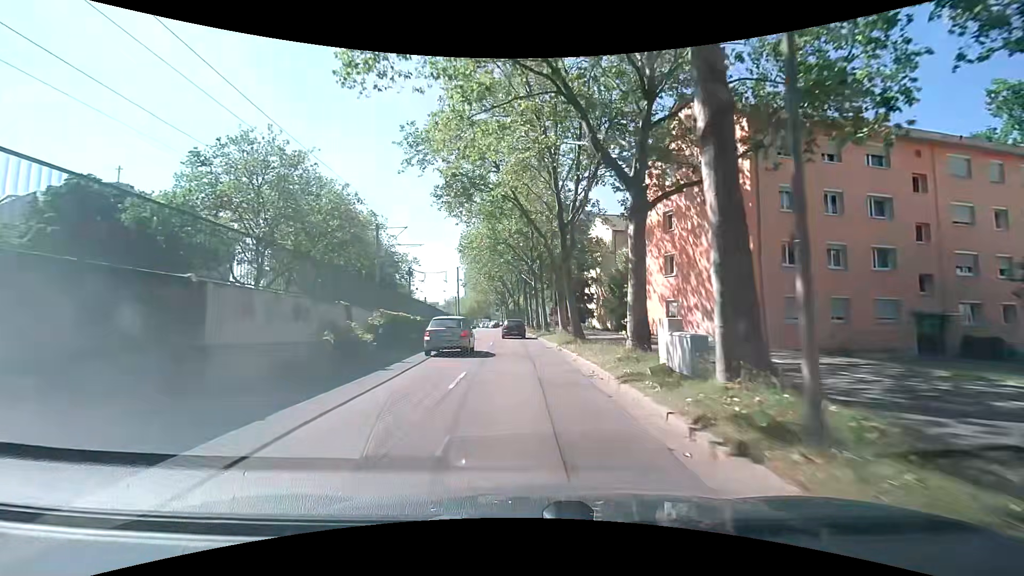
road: tertiary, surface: asphalt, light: Day
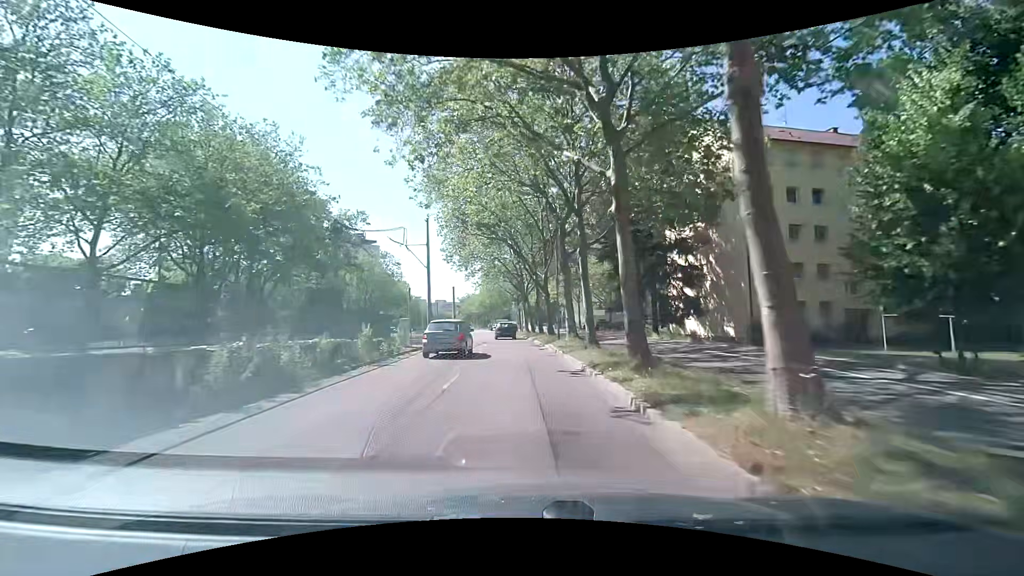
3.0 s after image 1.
(-1.0, +35.9) m; -3°
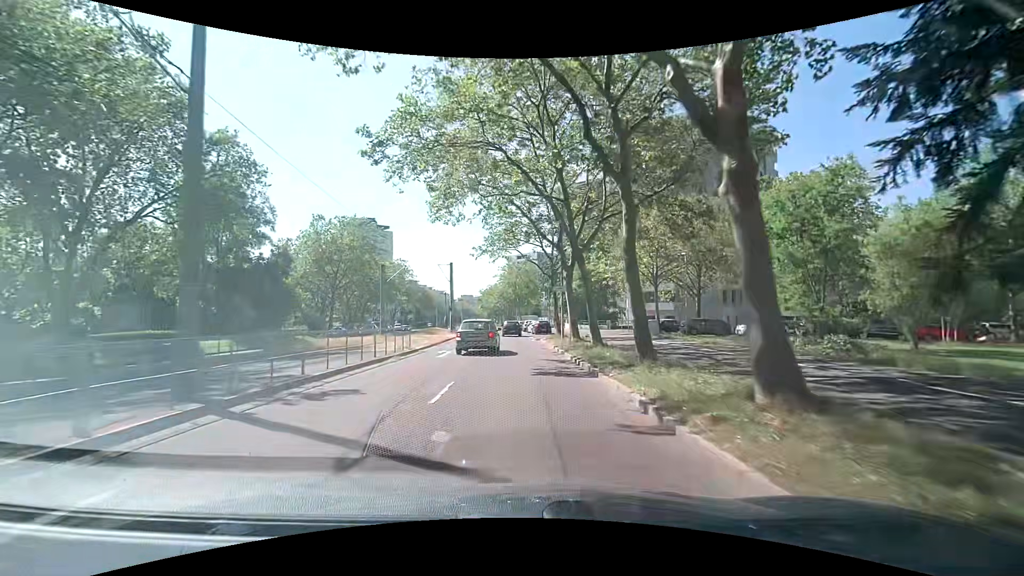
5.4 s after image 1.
(-0.9, +29.2) m; -4°
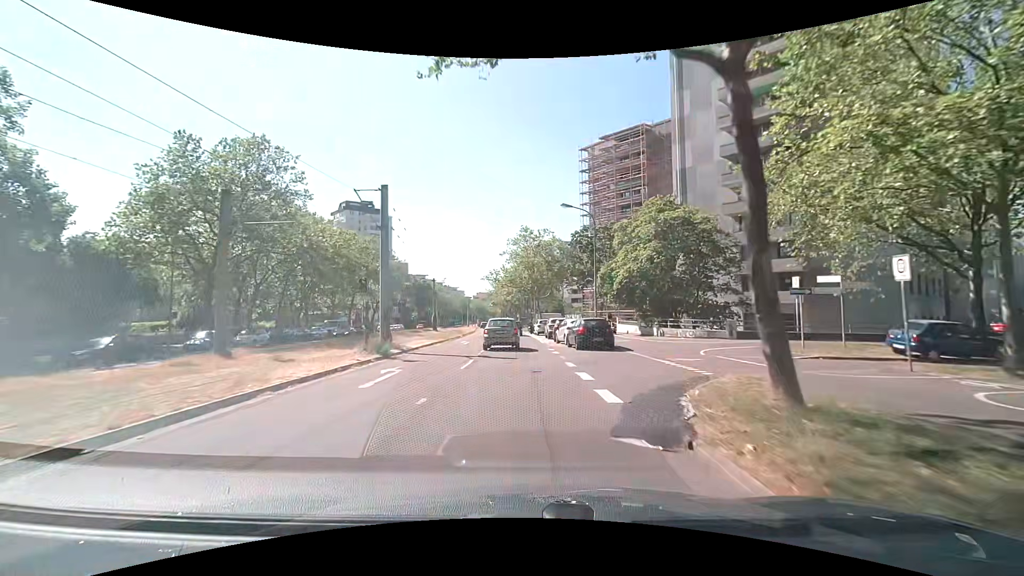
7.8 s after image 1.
(-0.5, +29.5) m; -2°
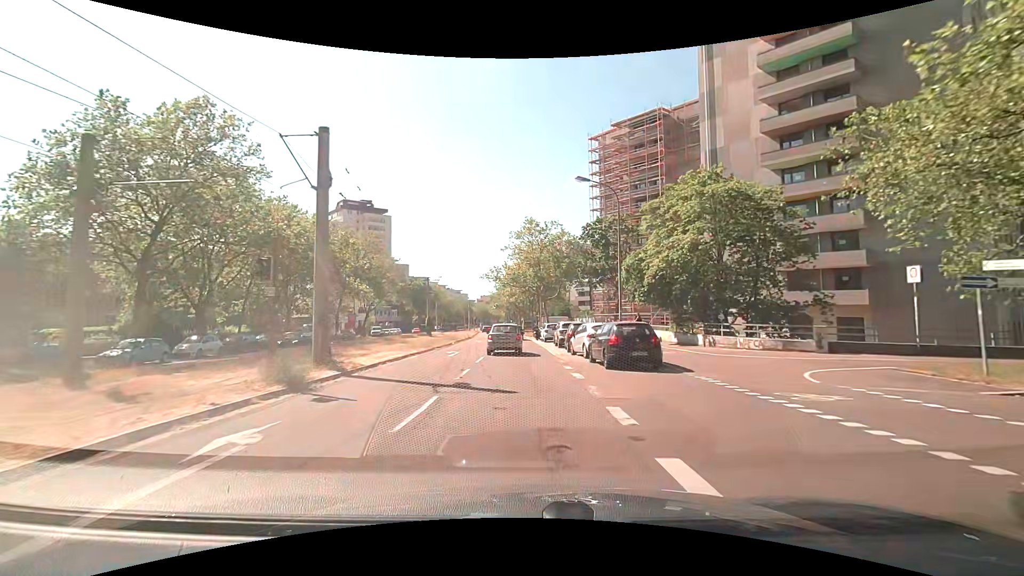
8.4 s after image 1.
(-0.1, +7.4) m; 0°
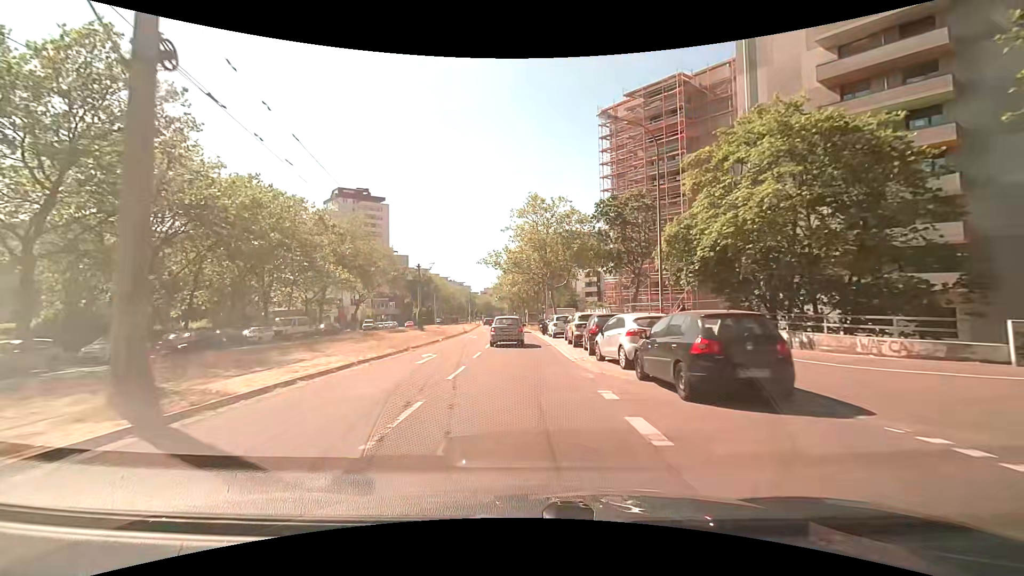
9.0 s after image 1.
(-0.1, +7.4) m; -2°
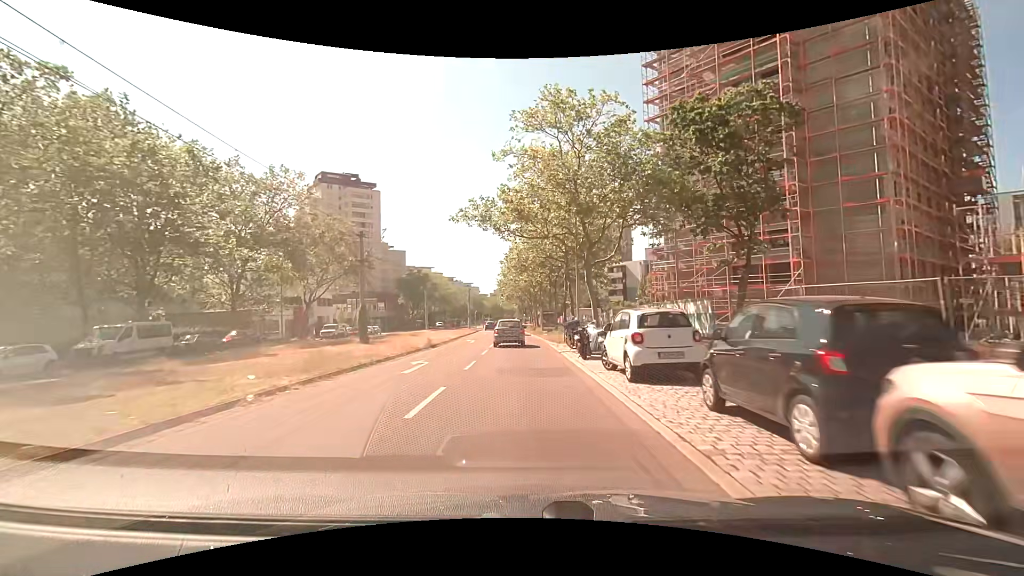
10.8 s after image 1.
(0.0, +22.2) m; 0°
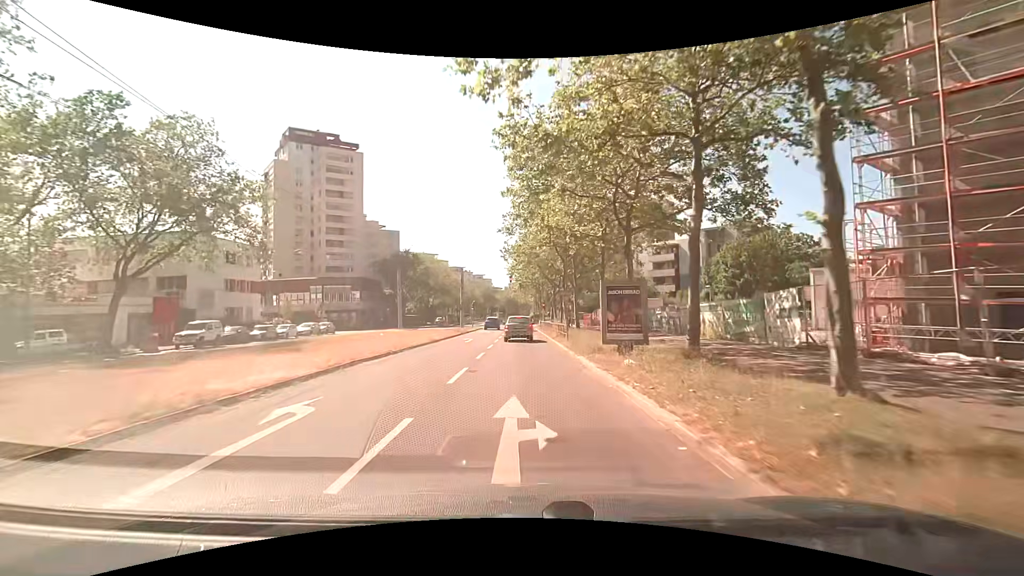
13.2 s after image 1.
(-0.7, +29.6) m; -2°
